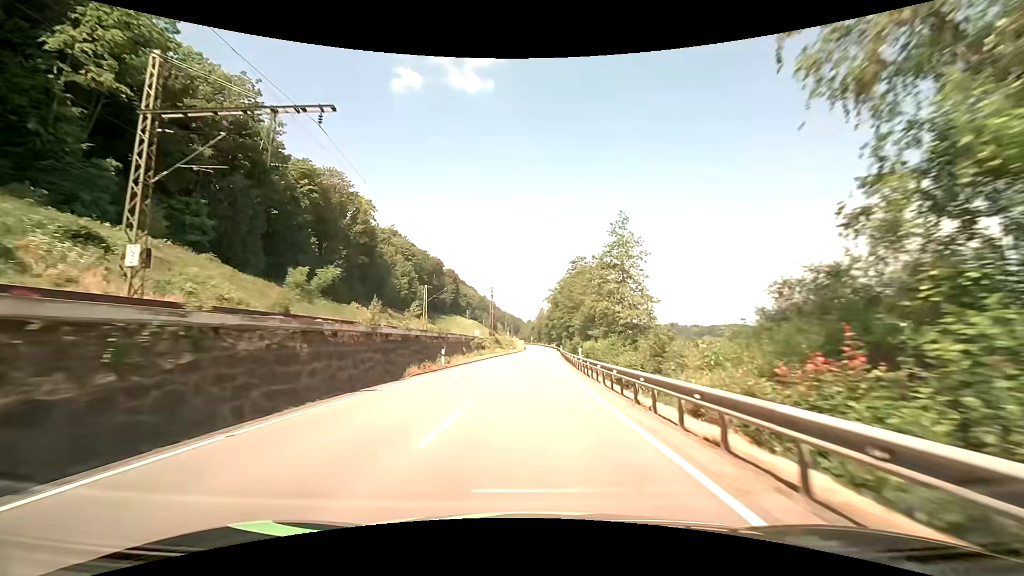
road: primary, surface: asphalt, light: Day
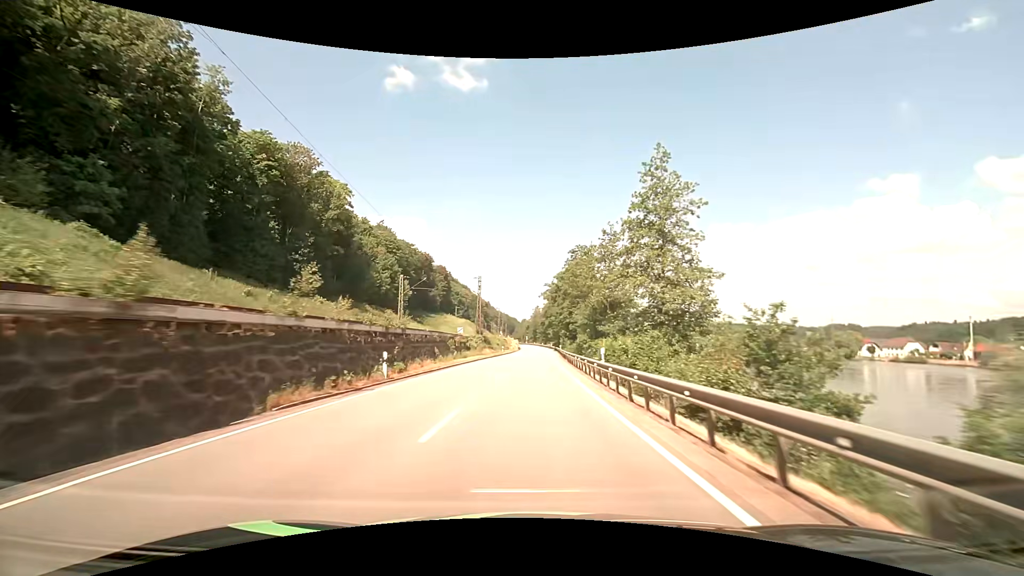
(+0.1, +11.7) m; +1°
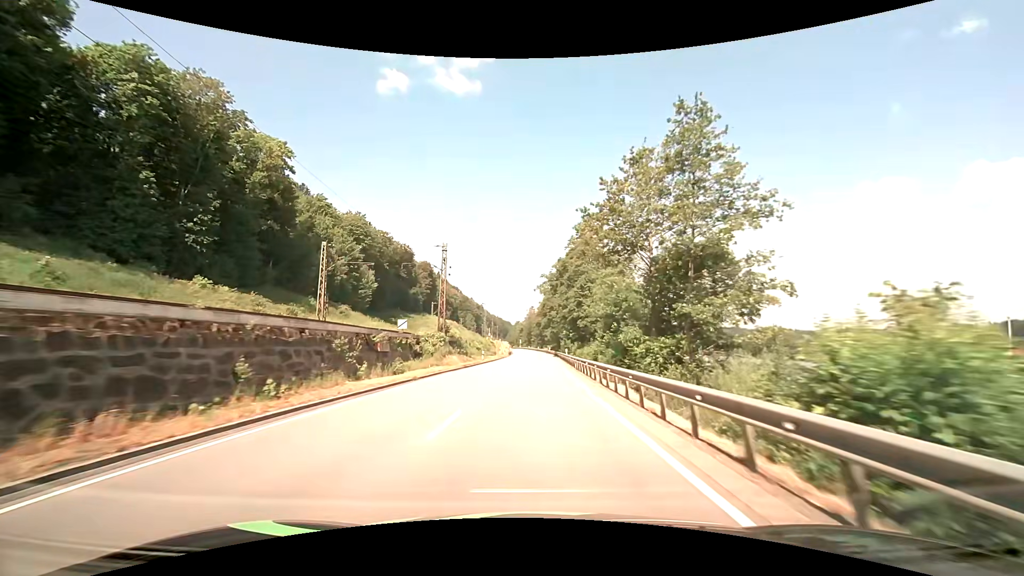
(+0.2, +23.4) m; +1°
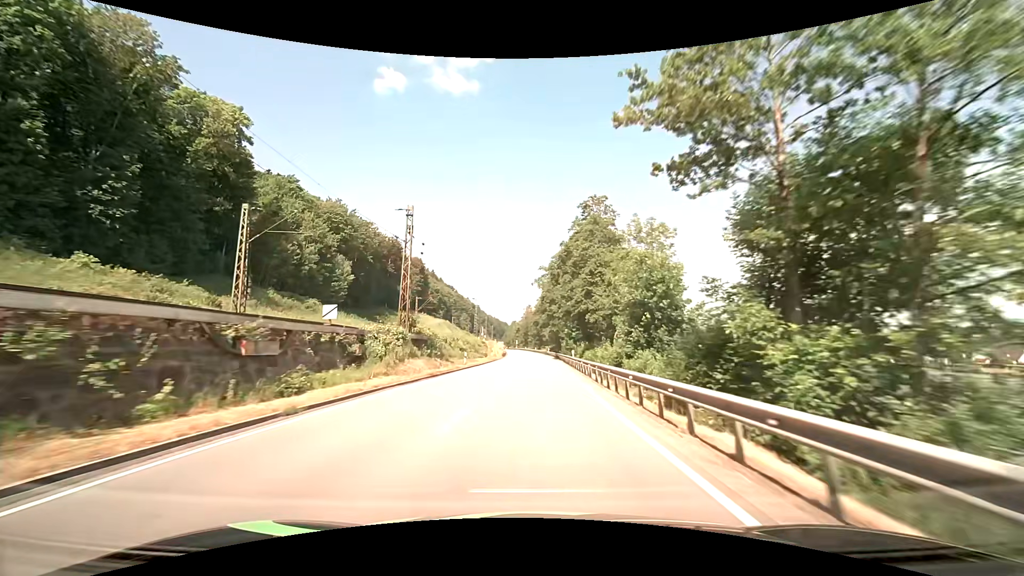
(+0.1, +11.6) m; +1°
